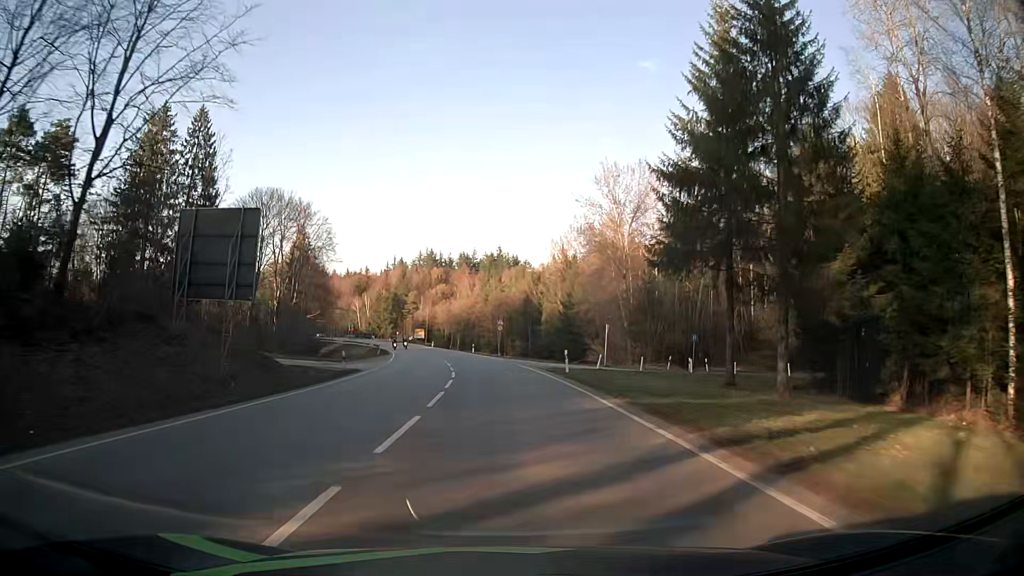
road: secondary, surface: asphalt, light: Day
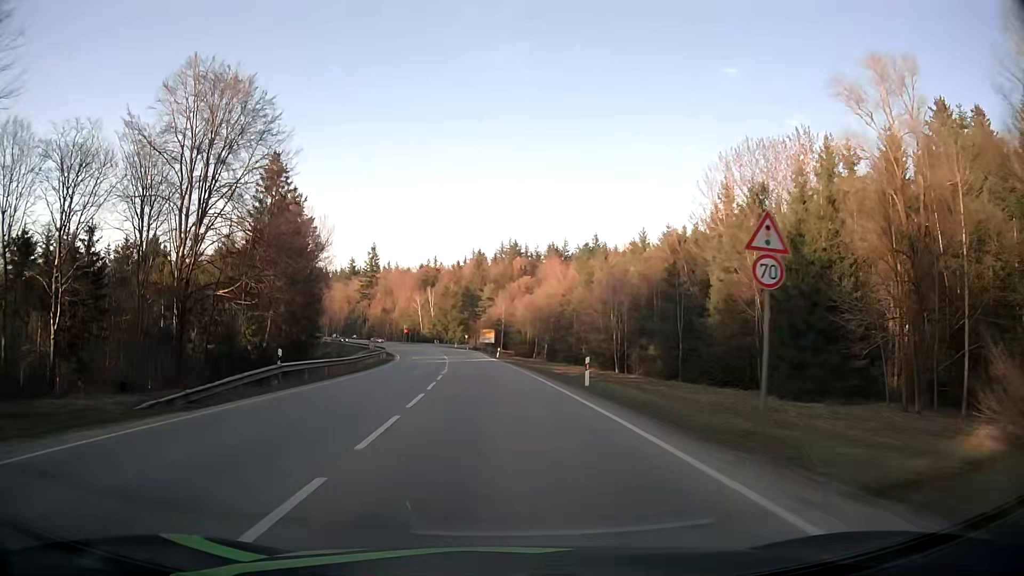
(-3.4, +53.7) m; -8°
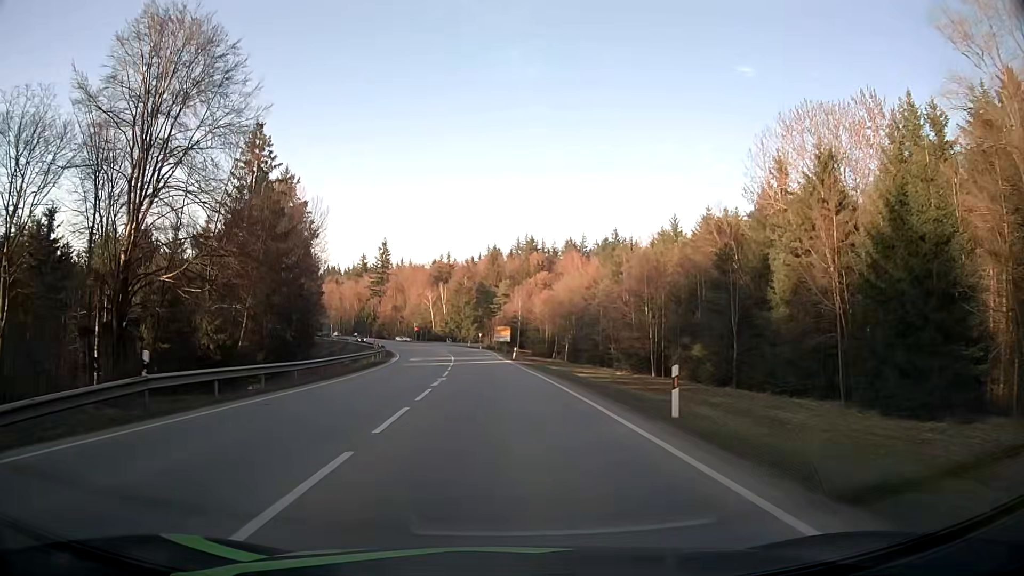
(-0.1, +10.4) m; -1°
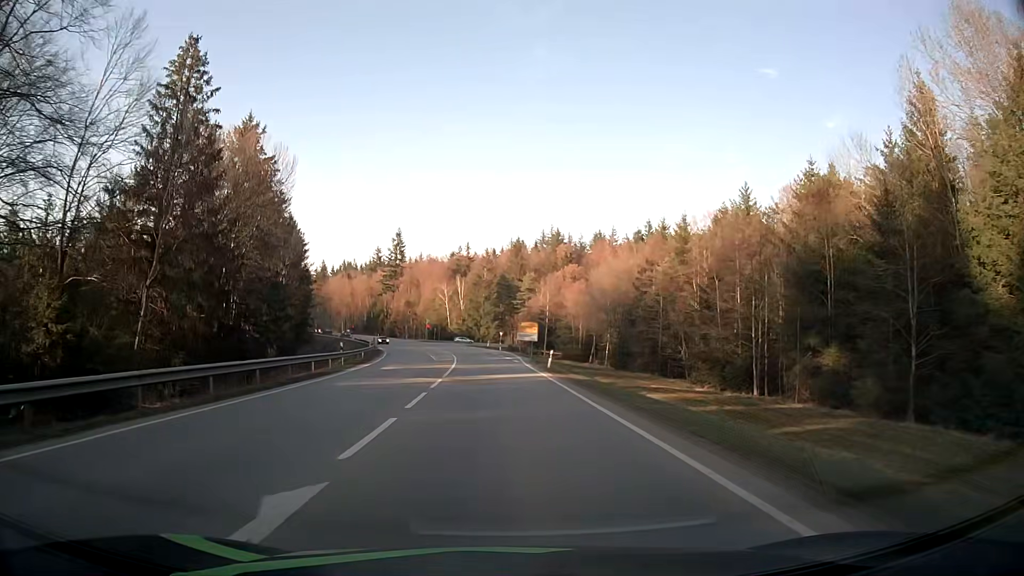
(-0.4, +20.5) m; -2°
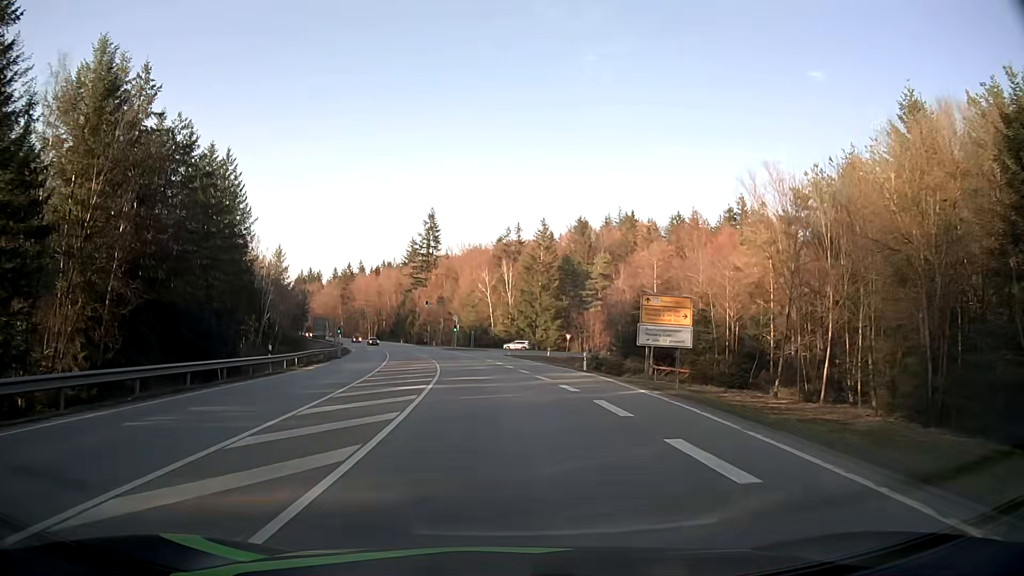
(-1.8, +49.2) m; -5°
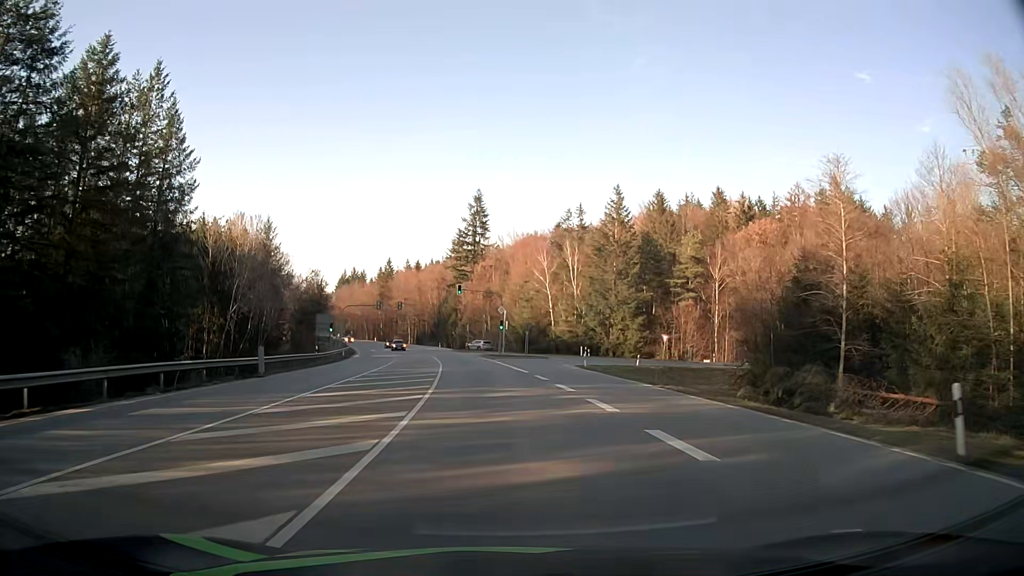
(-1.2, +28.9) m; -5°
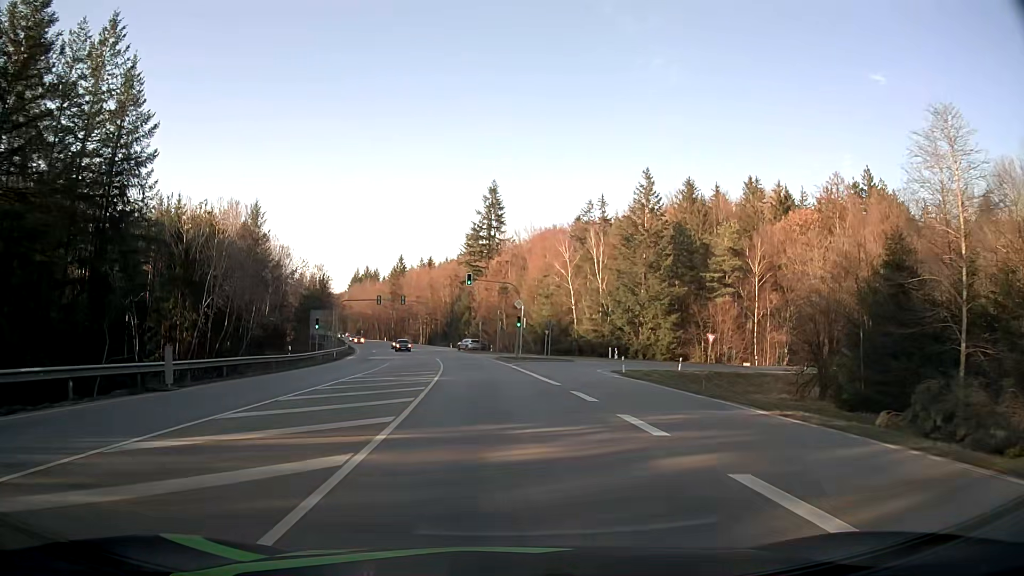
(-0.1, +9.8) m; -2°
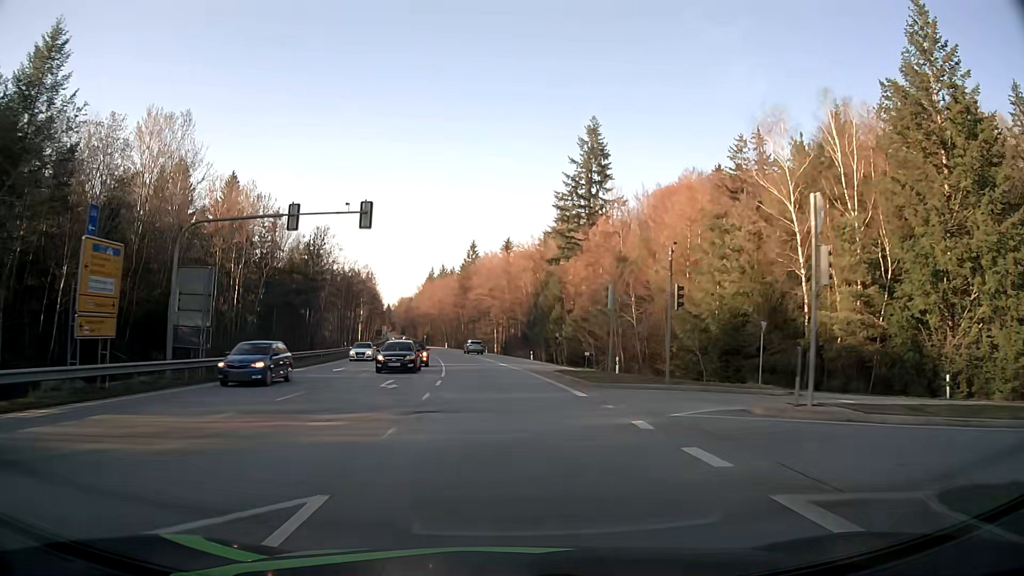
(-2.9, +50.2) m; -7°
(0, +10) (-1, +20) (-1, +30) (-2, +40) (-3, +50) (-4, +60) (-6, +70) (-7, +80) (-9, +89) (-10, +99) m
